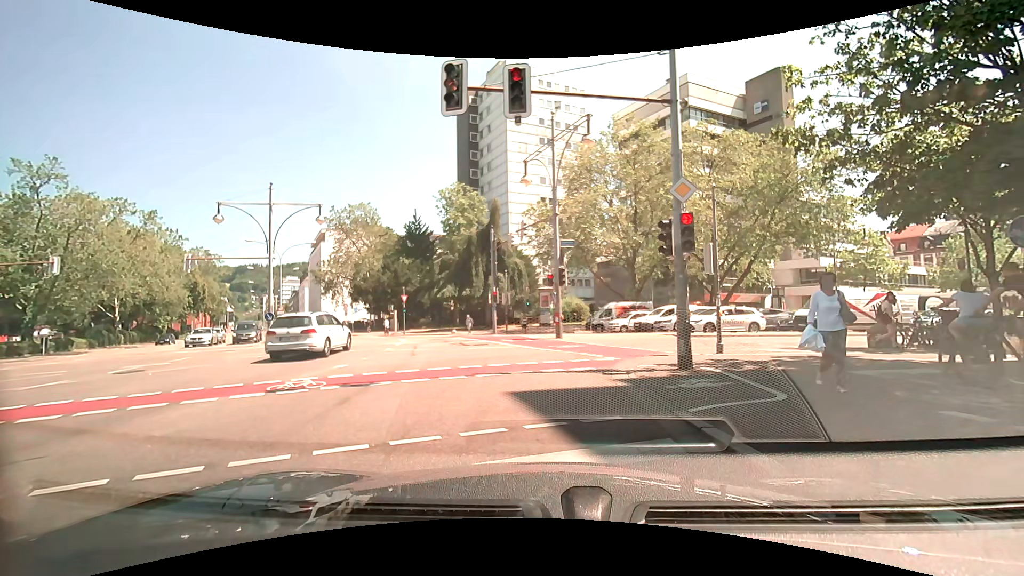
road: secondary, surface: asphalt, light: Day
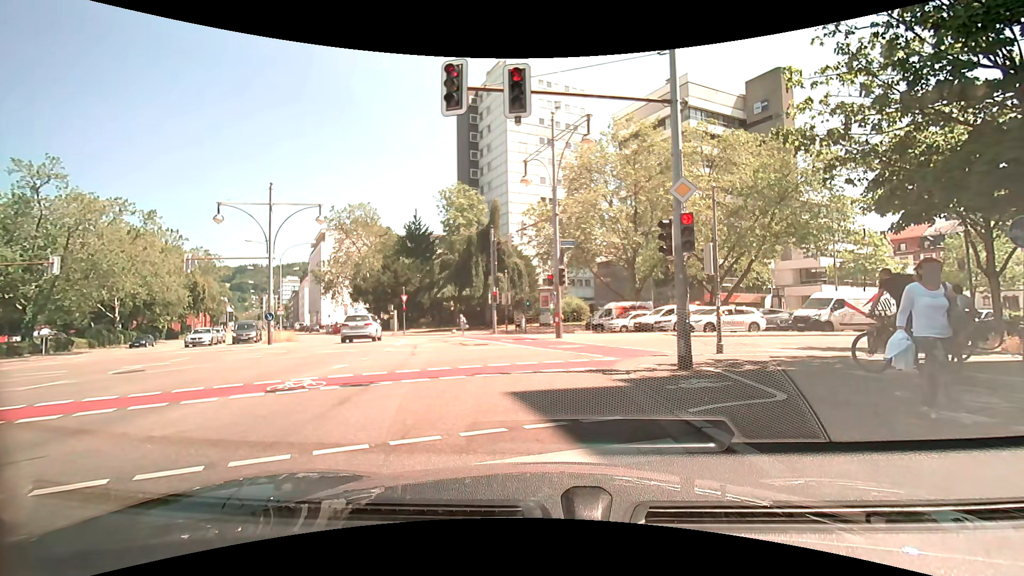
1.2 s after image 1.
(0.0, 0.0) m; 0°
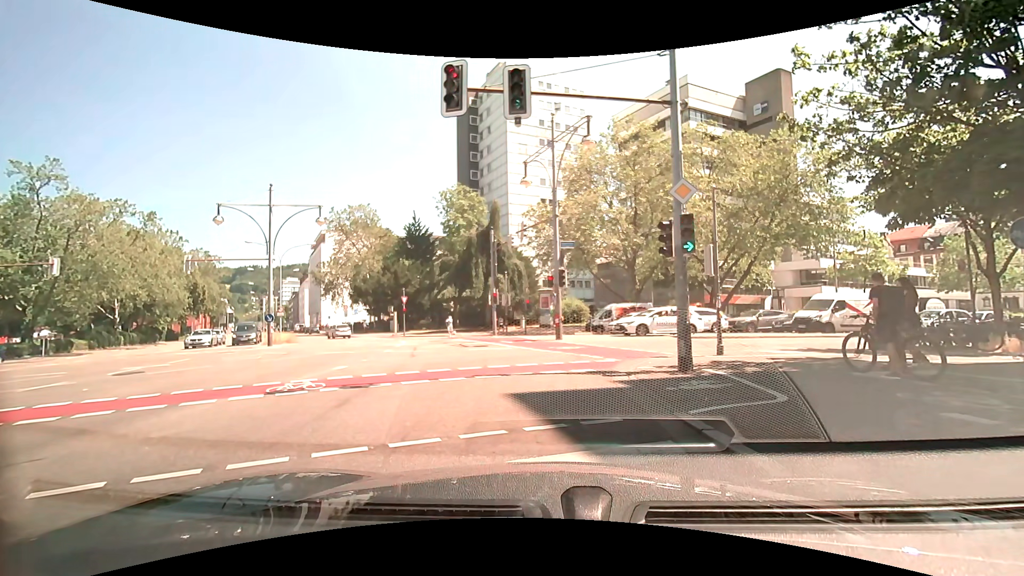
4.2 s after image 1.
(0.0, 0.0) m; 0°
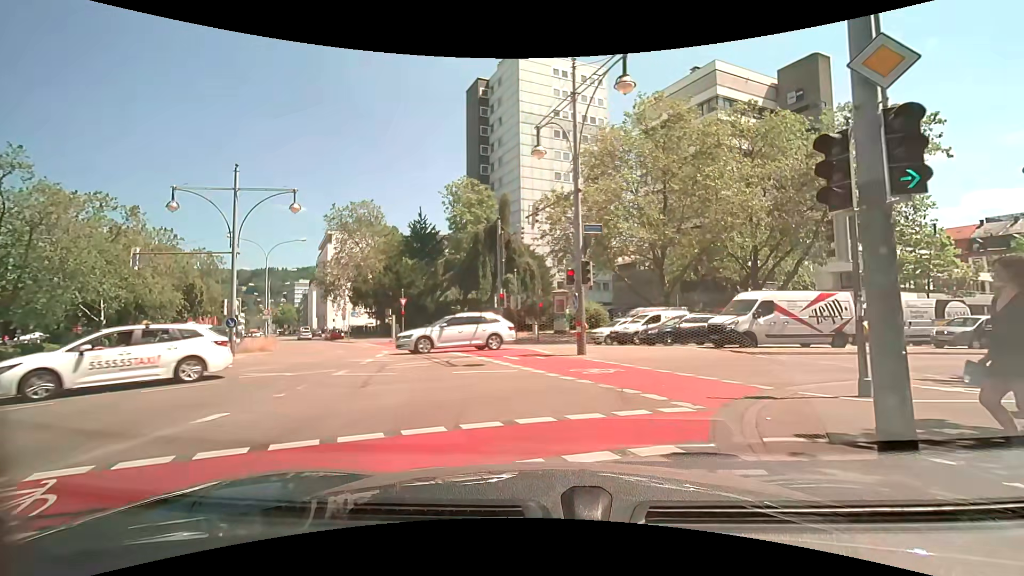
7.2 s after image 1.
(-0.2, +5.8) m; -1°
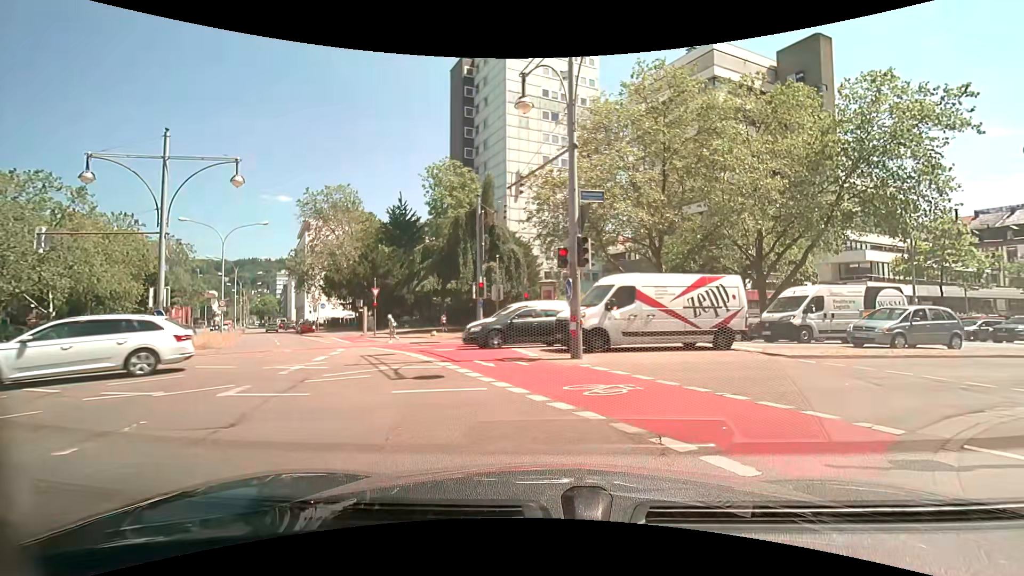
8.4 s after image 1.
(-0.1, +3.9) m; 0°
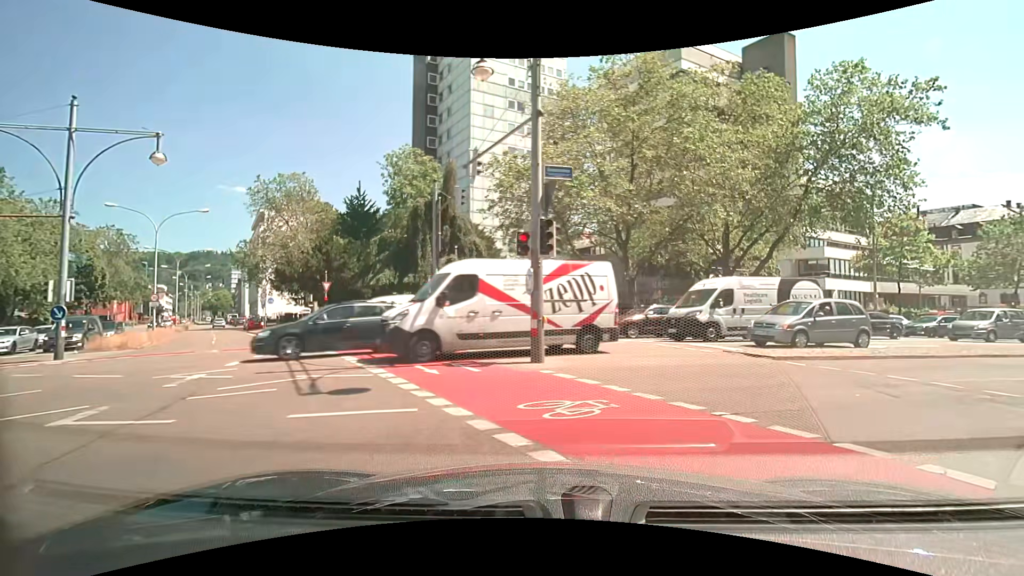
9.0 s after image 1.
(0.0, +2.0) m; +3°
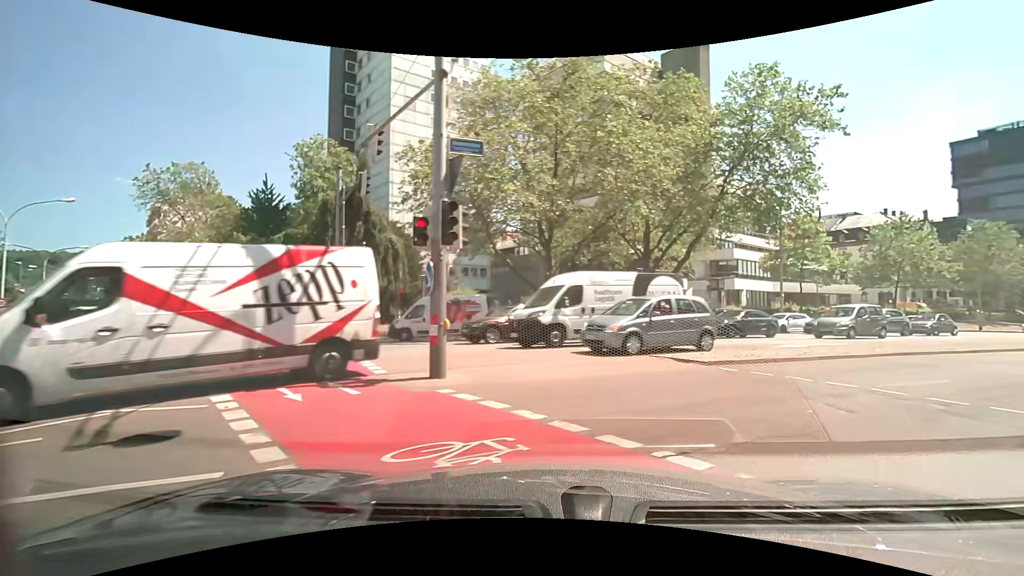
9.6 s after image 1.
(+0.2, +2.0) m; +9°
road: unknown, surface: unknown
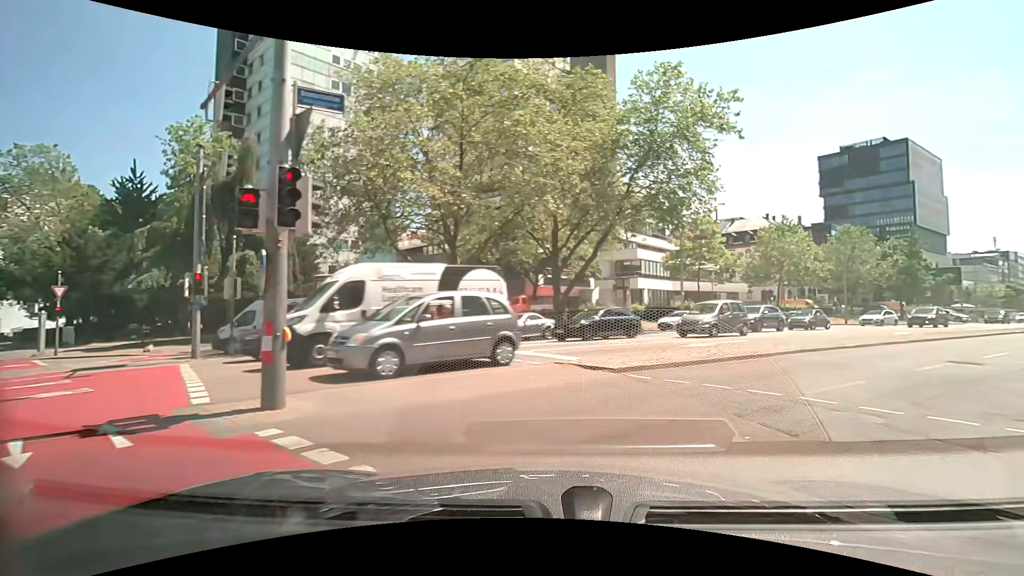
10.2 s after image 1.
(+0.2, +2.0) m; +13°
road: primary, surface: asphalt
